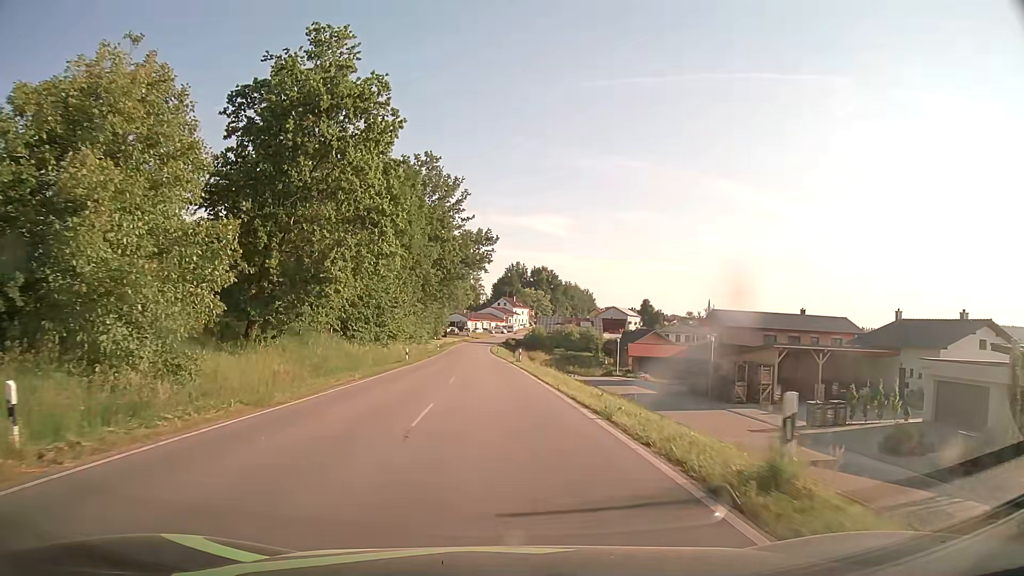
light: Day
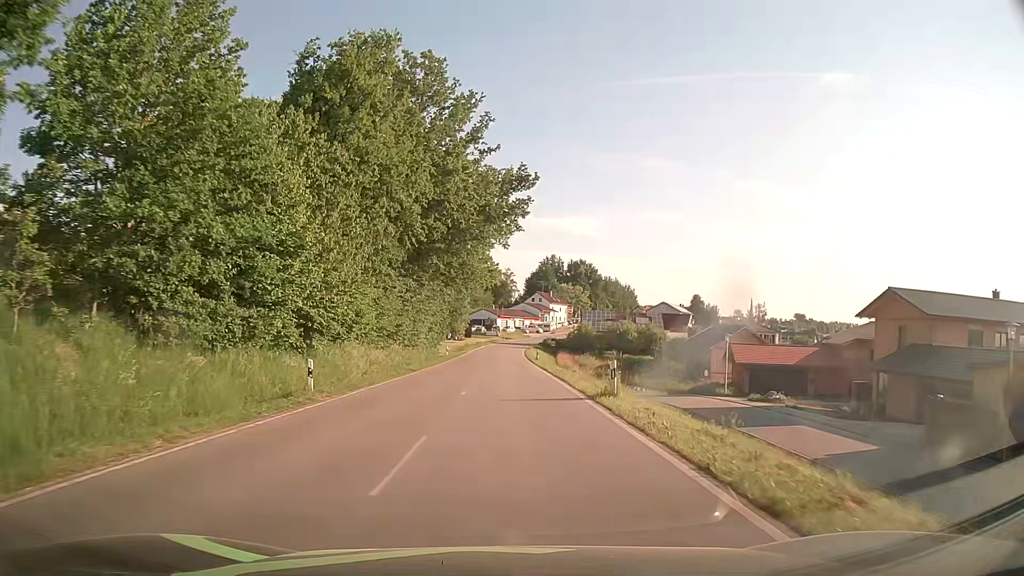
(-0.8, +28.7) m; -3°
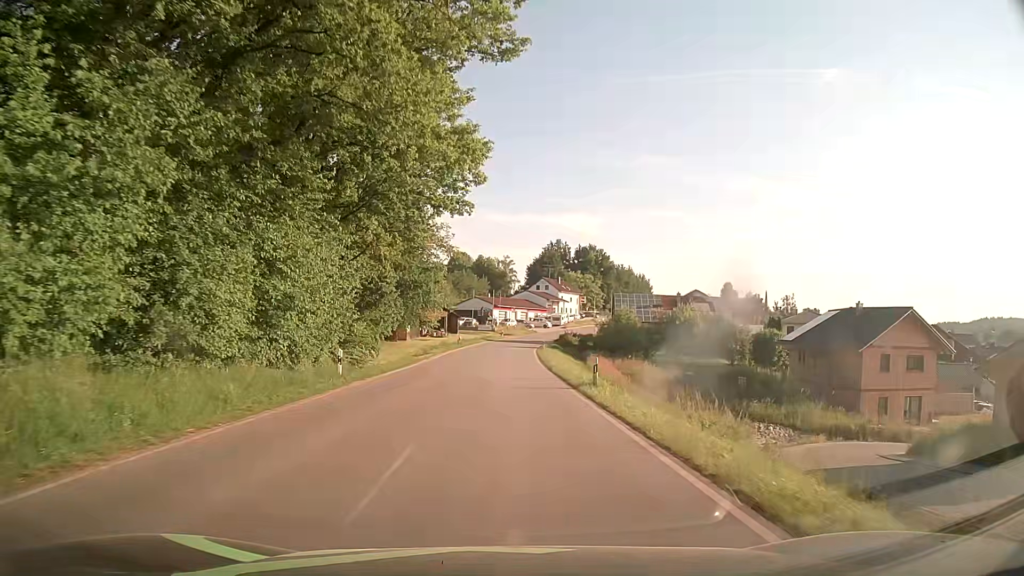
(+0.1, +36.8) m; 0°
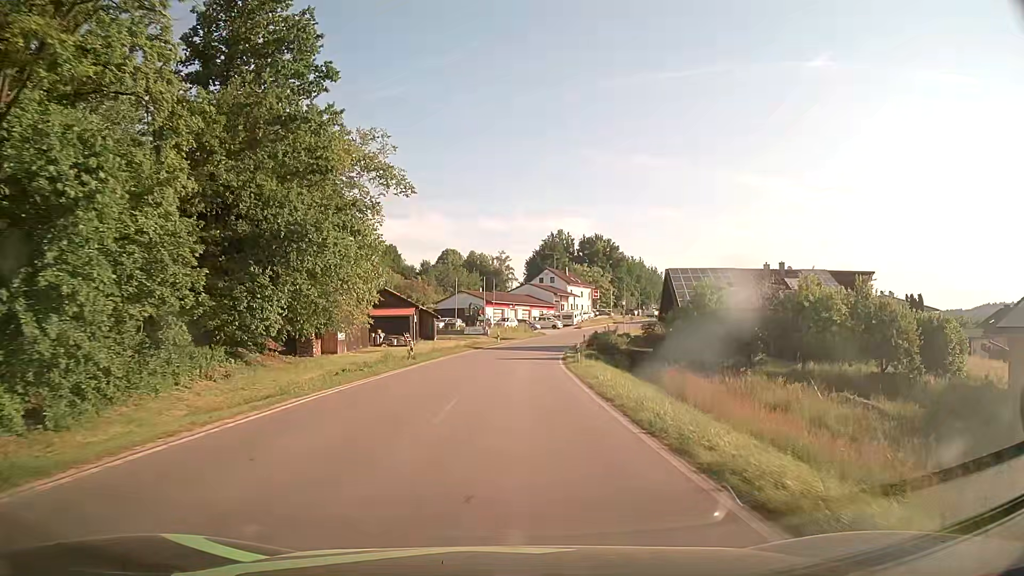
(0.0, +30.5) m; 0°
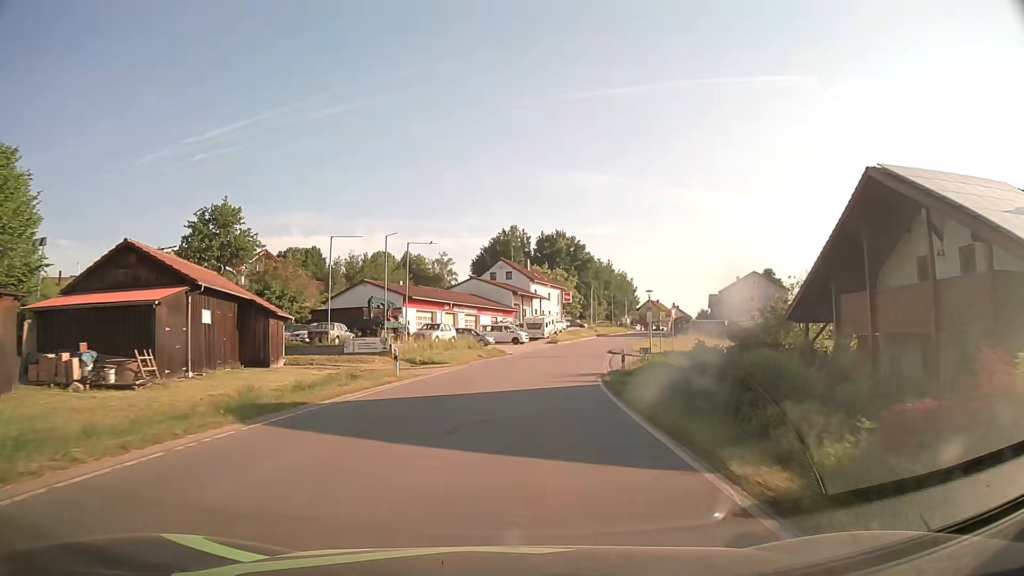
(+1.2, +38.4) m; +5°
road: tertiary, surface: asphalt
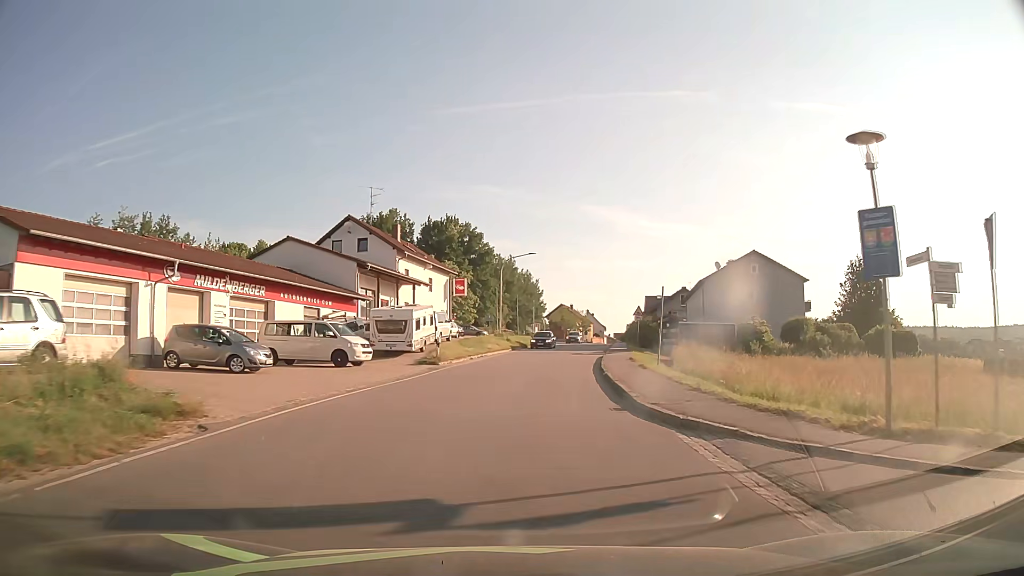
(+2.9, +38.1) m; +9°
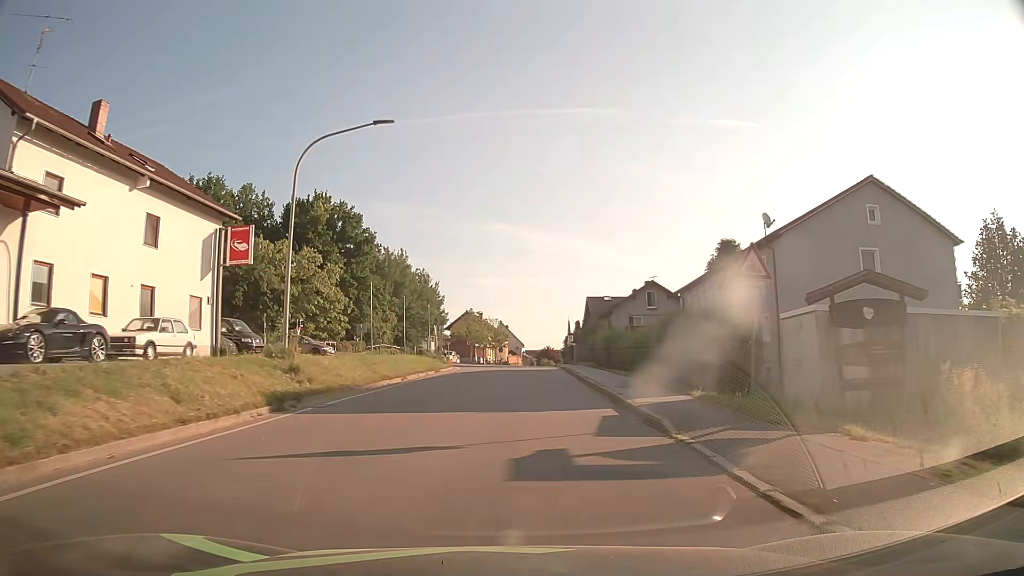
(+2.9, +37.4) m; +8°
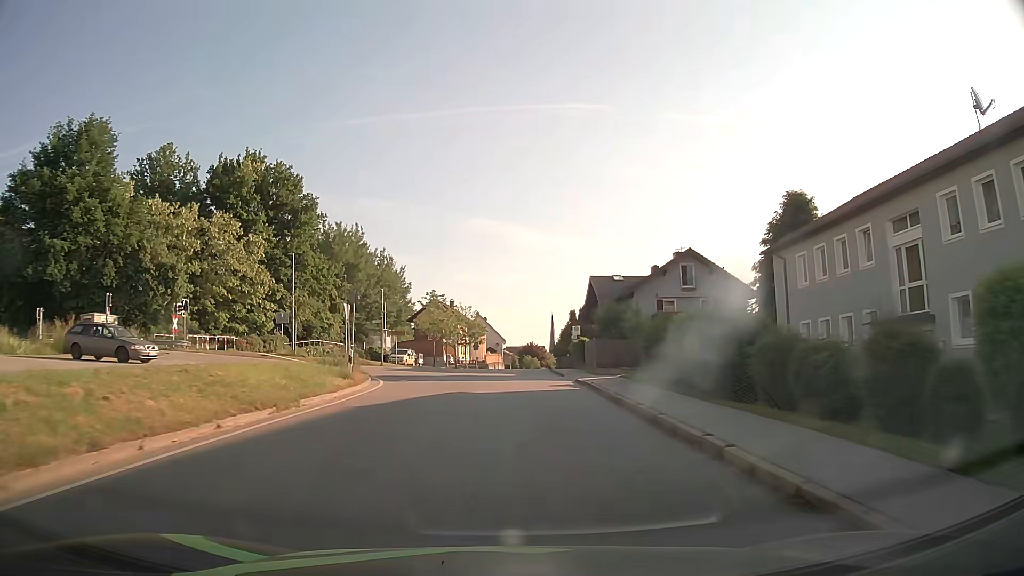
(+0.4, +22.4) m; +2°
(0, +10) (0, +20) (+1, +30) (+1, +40) (+1, +50) (+2, +60) (+2, +70) (+3, +80) (+4, +90) (+4, +100) m
